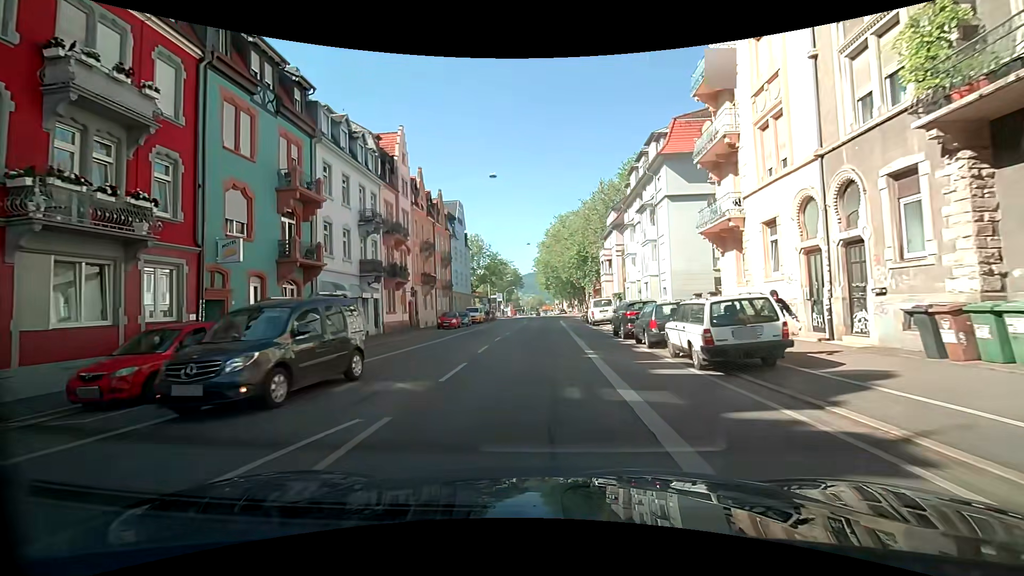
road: secondary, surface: asphalt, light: Day
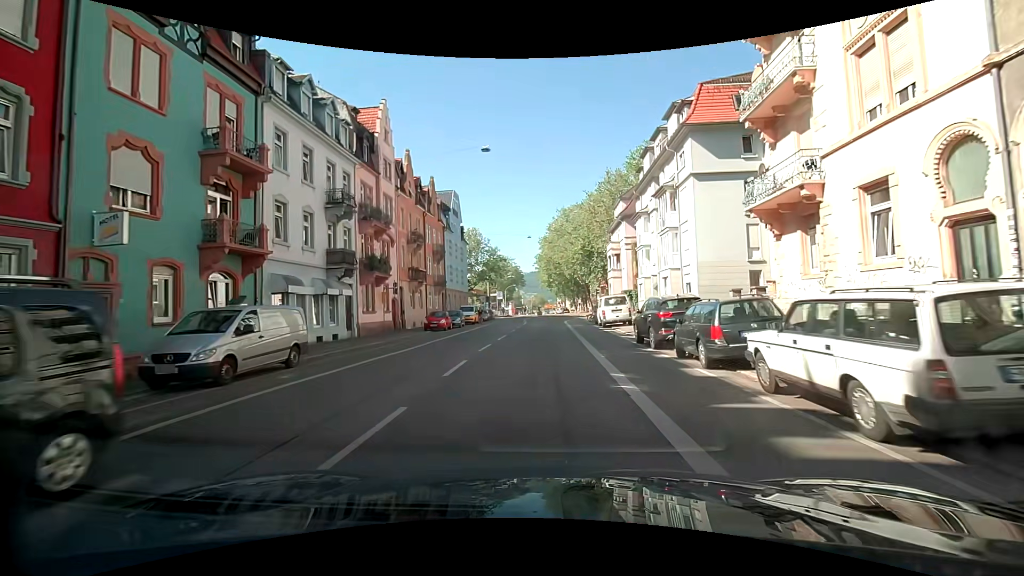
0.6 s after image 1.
(-0.1, +5.5) m; 0°
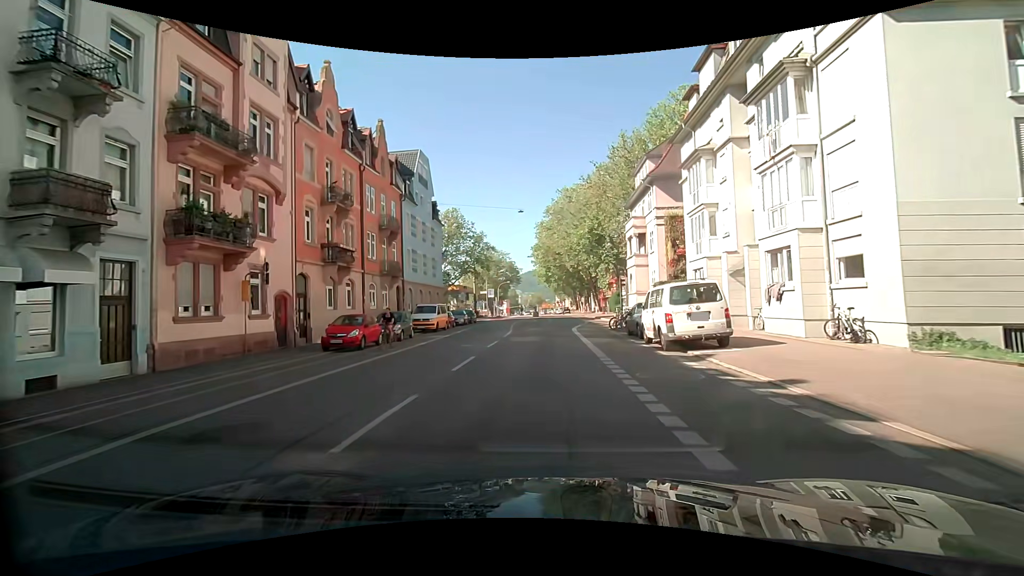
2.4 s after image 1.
(-0.1, +16.9) m; 0°
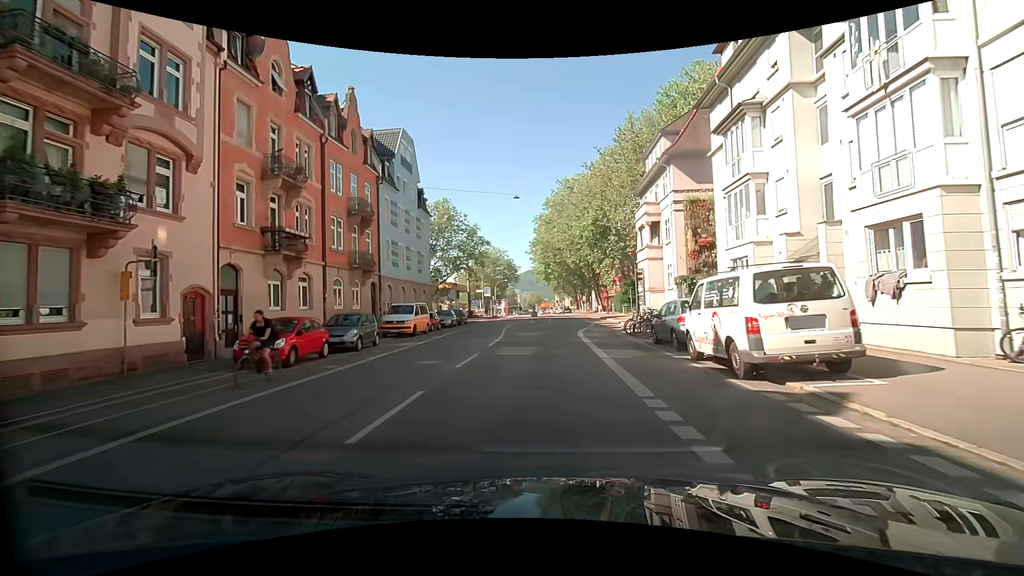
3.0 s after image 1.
(-0.1, +5.8) m; 0°
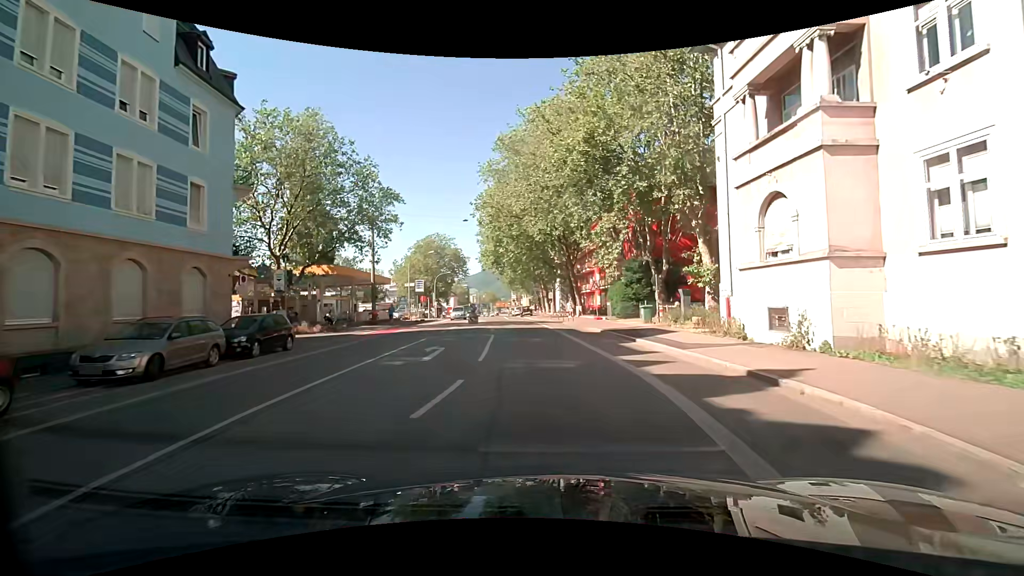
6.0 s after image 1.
(+0.5, +28.0) m; +4°
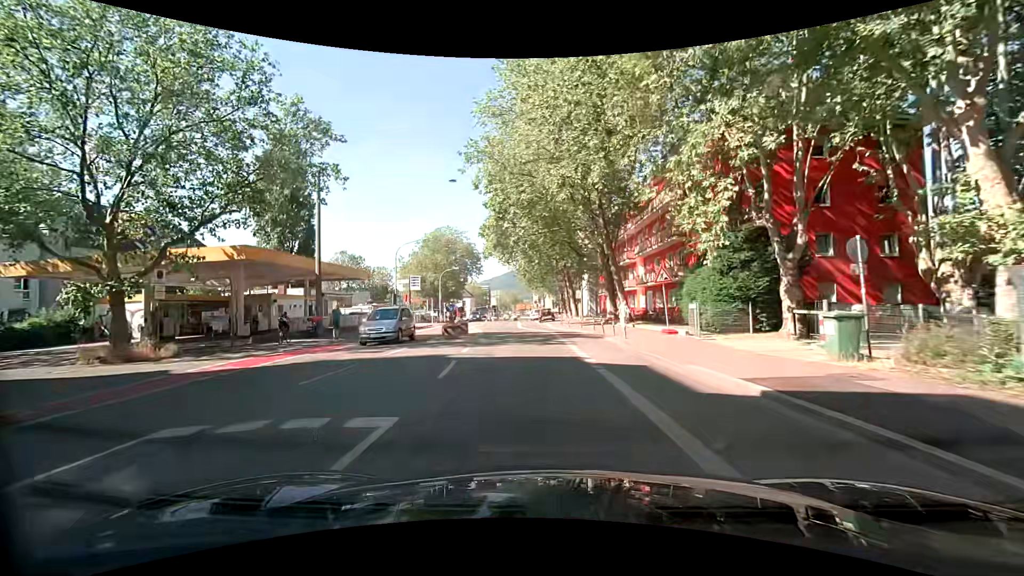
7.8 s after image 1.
(-0.1, +16.3) m; -2°
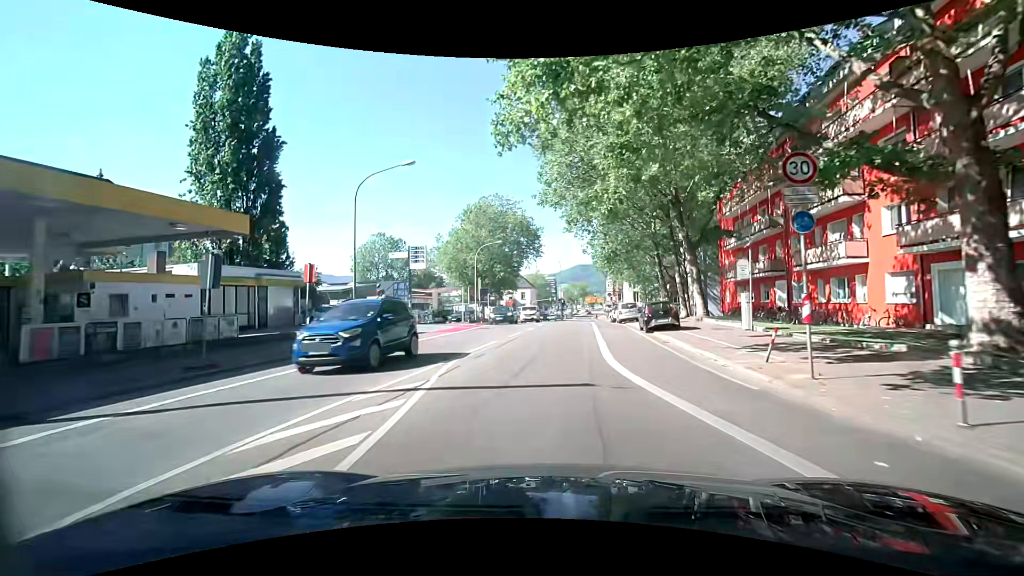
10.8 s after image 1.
(-1.8, +28.2) m; -8°
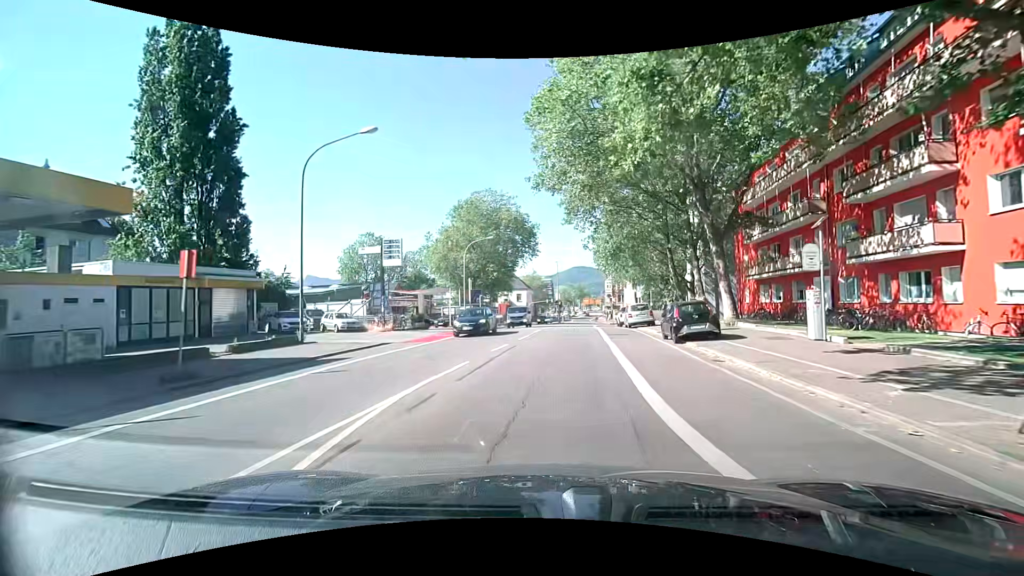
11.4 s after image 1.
(+0.1, +5.8) m; +1°
